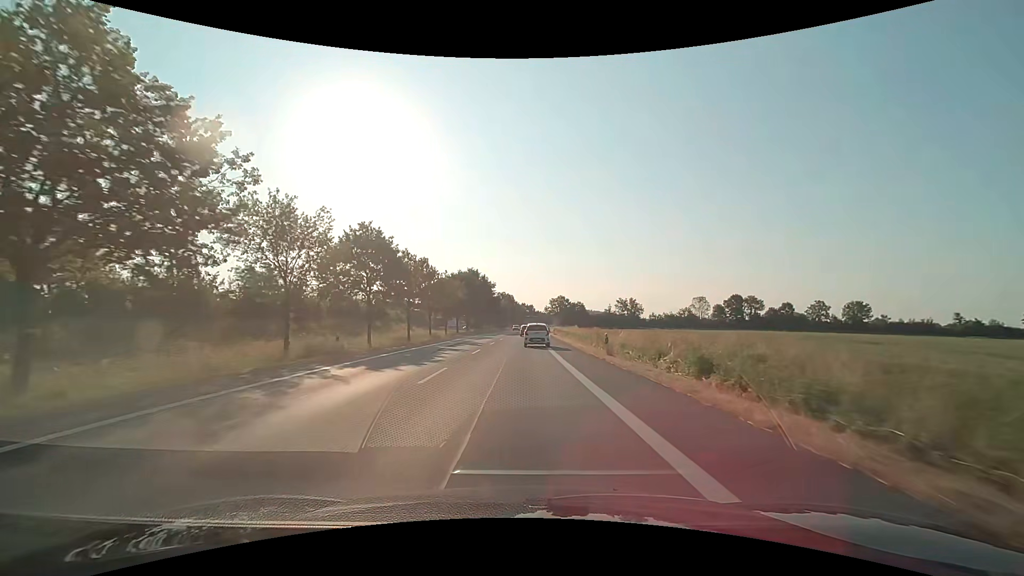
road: primary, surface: asphalt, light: Day
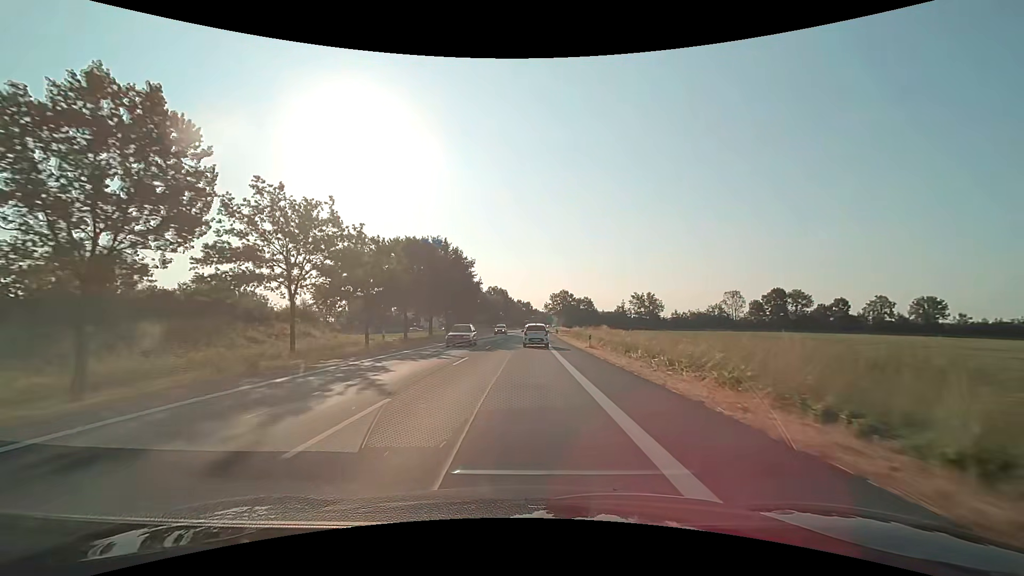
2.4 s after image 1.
(+0.1, +42.4) m; 0°
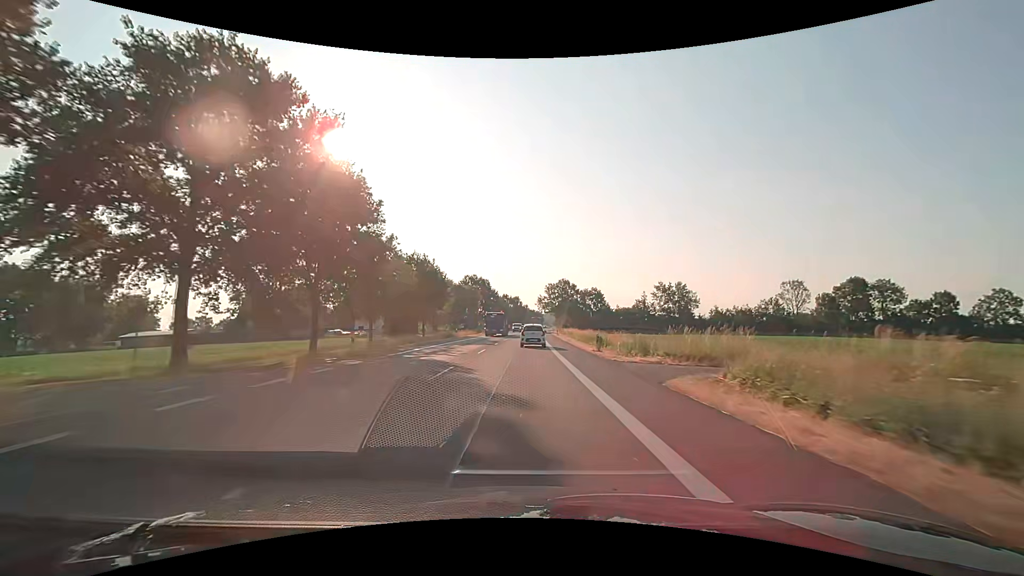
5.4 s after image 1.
(+0.7, +53.1) m; +1°
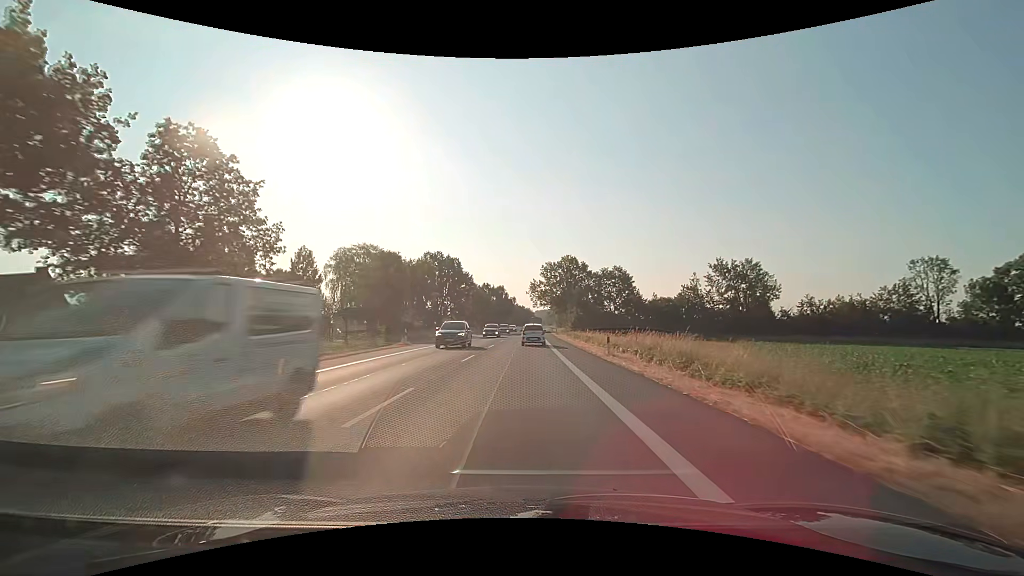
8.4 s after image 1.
(+0.7, +53.8) m; +1°
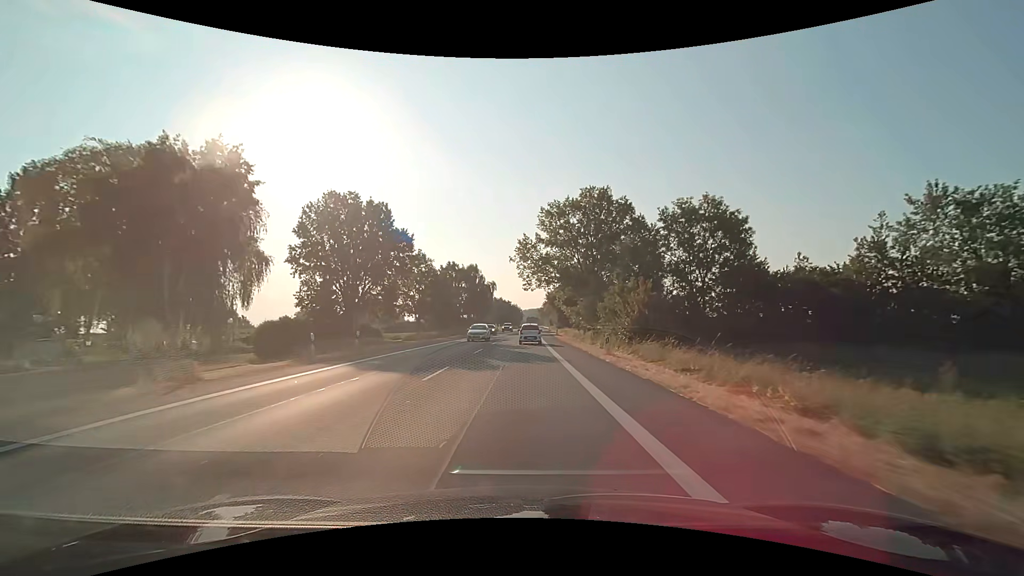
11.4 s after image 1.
(+0.7, +54.7) m; +2°
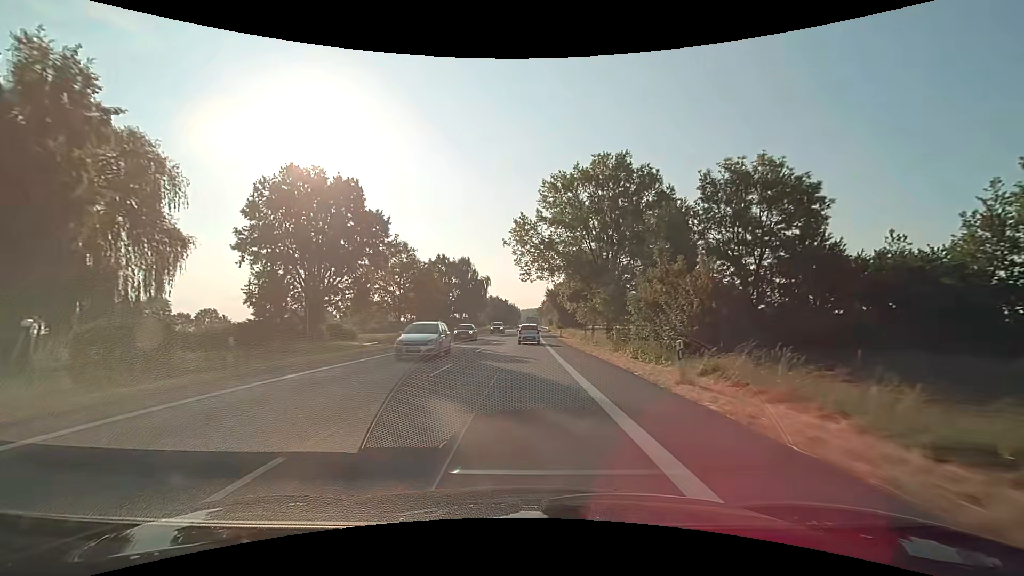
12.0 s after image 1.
(0.0, +11.0) m; 0°
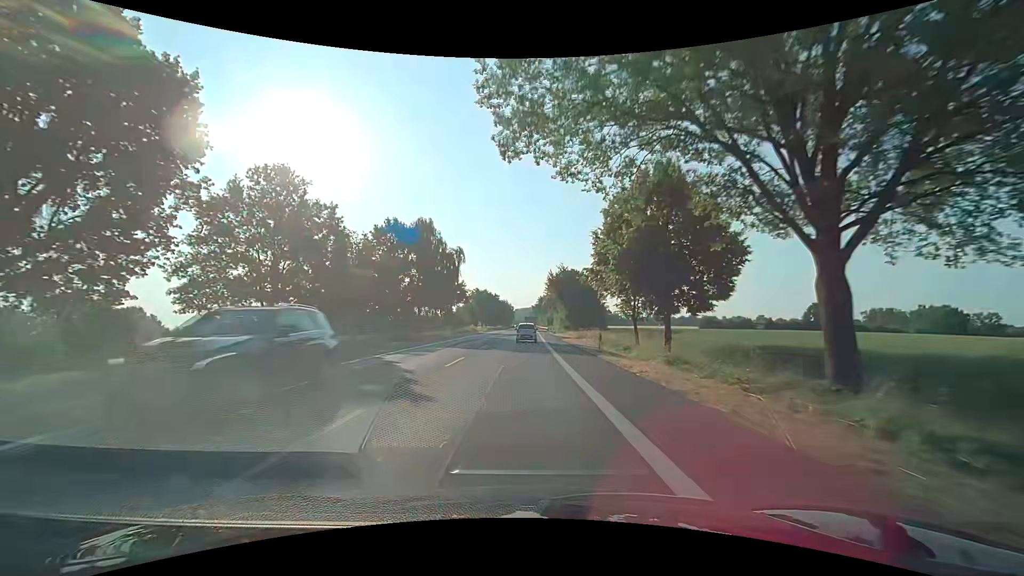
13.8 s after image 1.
(+0.2, +33.2) m; +1°
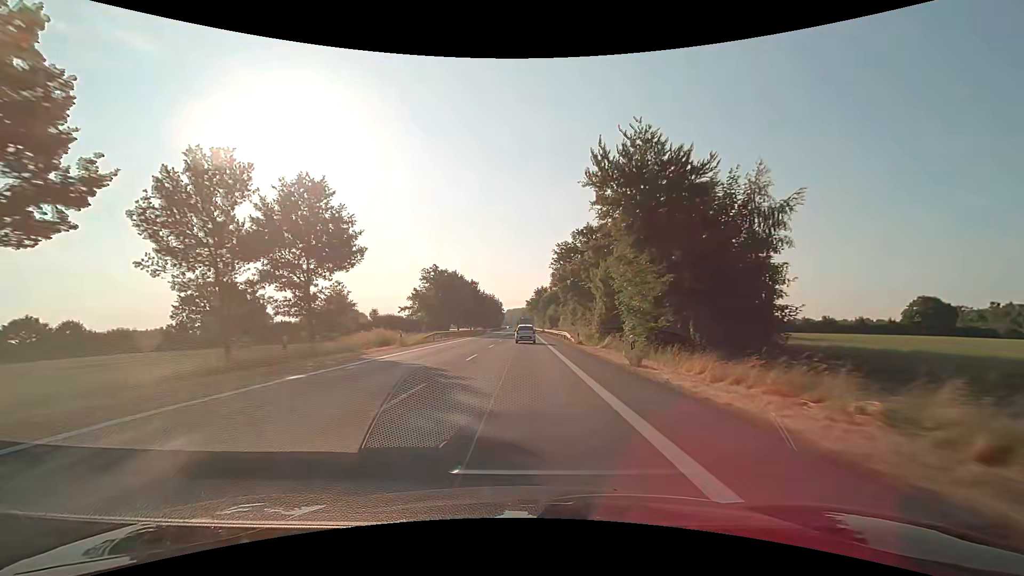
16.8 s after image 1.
(+0.3, +57.0) m; +1°
(0, +10) (0, +20) (0, +30) (0, +40) (0, +50) (0, +60) (+1, +70) (+1, +80) (+1, +90) (+1, +100) m
